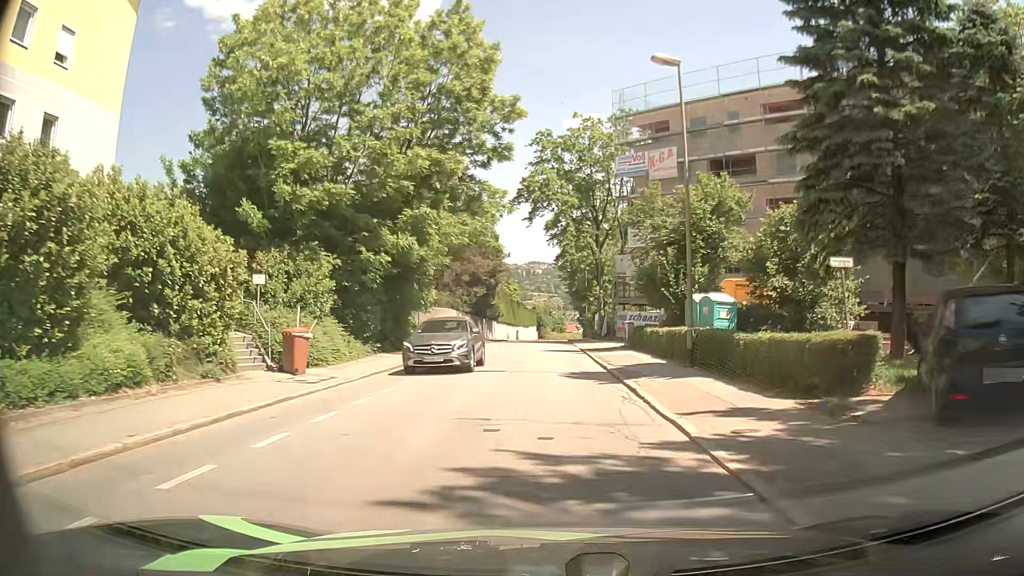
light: Day
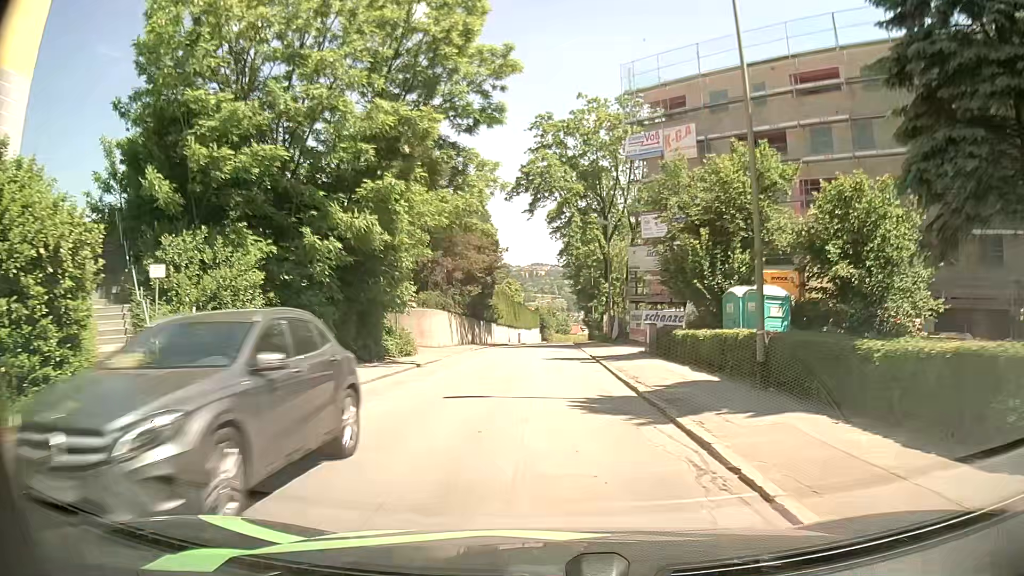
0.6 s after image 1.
(+0.1, +5.6) m; +1°
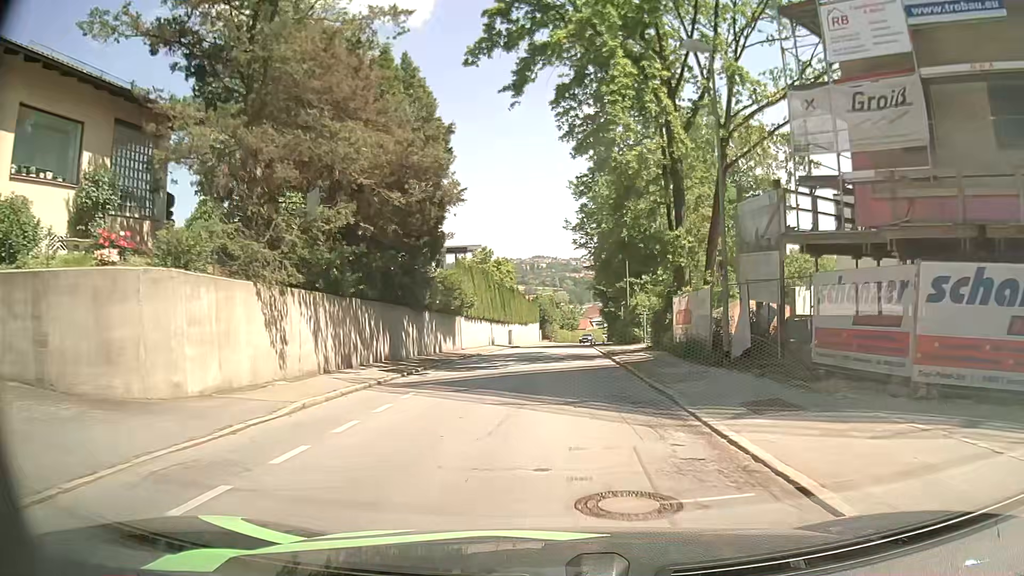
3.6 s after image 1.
(-0.8, +28.7) m; 0°
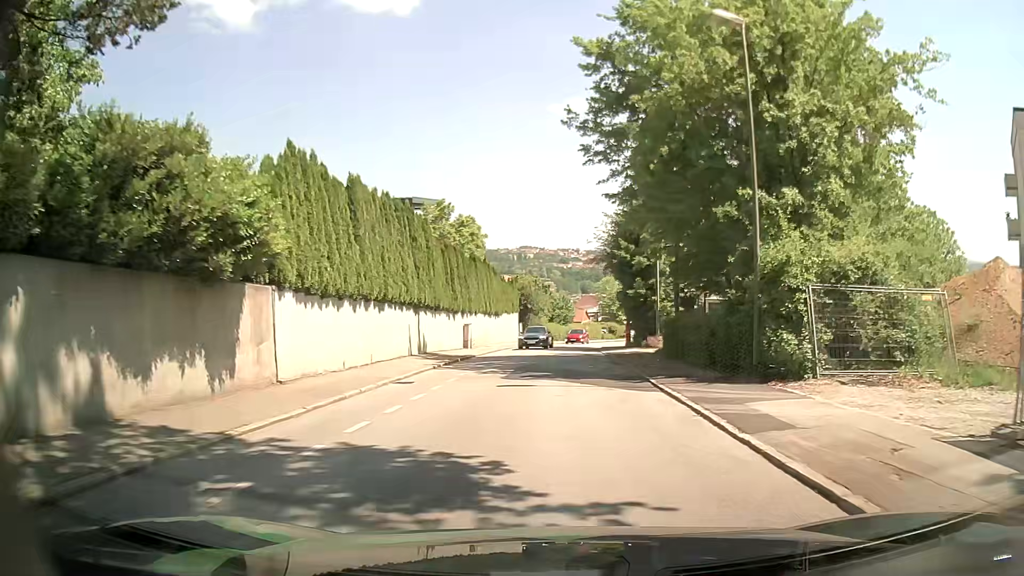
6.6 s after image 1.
(-0.3, +27.5) m; 0°
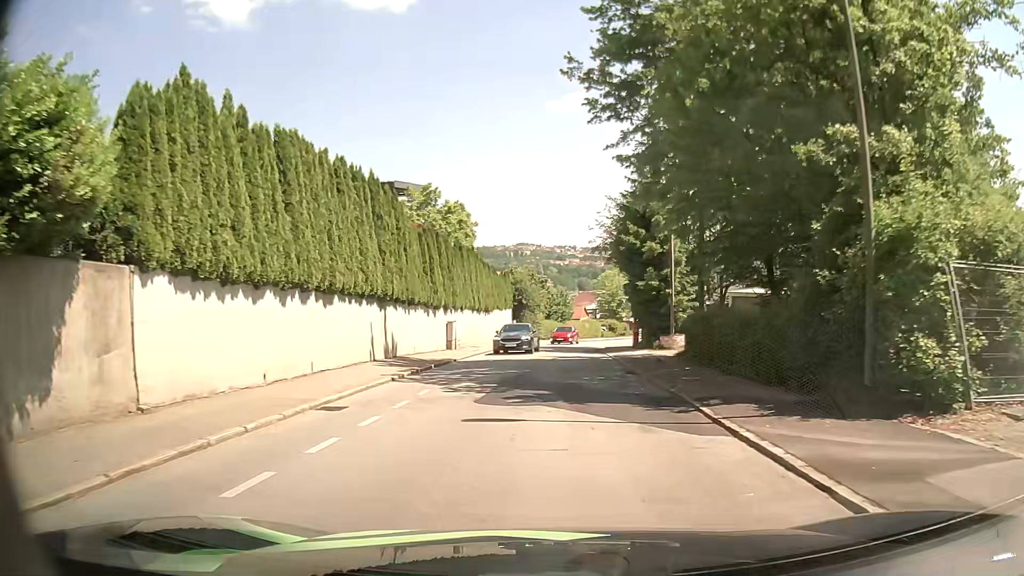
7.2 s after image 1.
(+0.1, +5.5) m; 0°
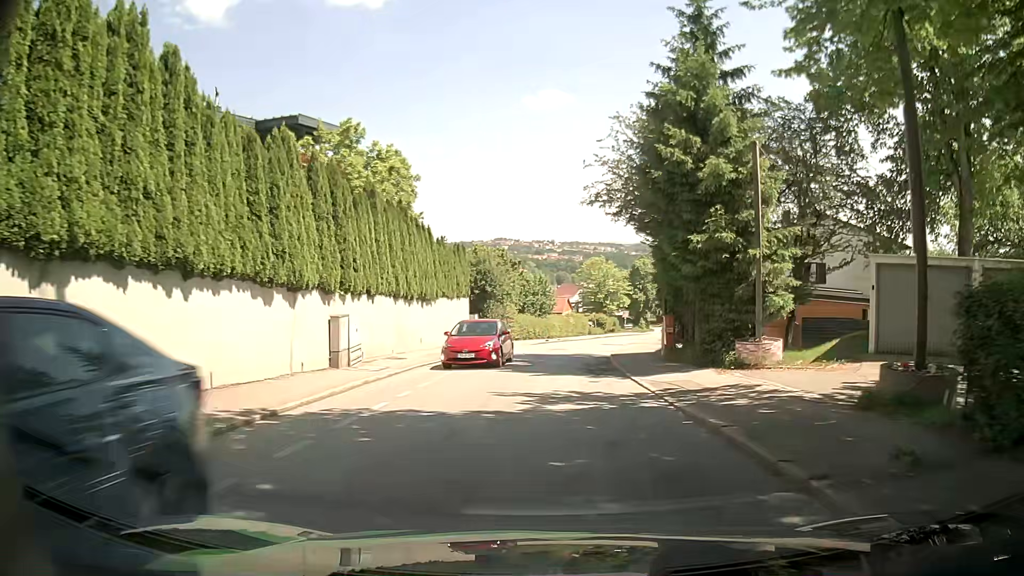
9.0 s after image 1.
(+0.4, +16.2) m; +3°
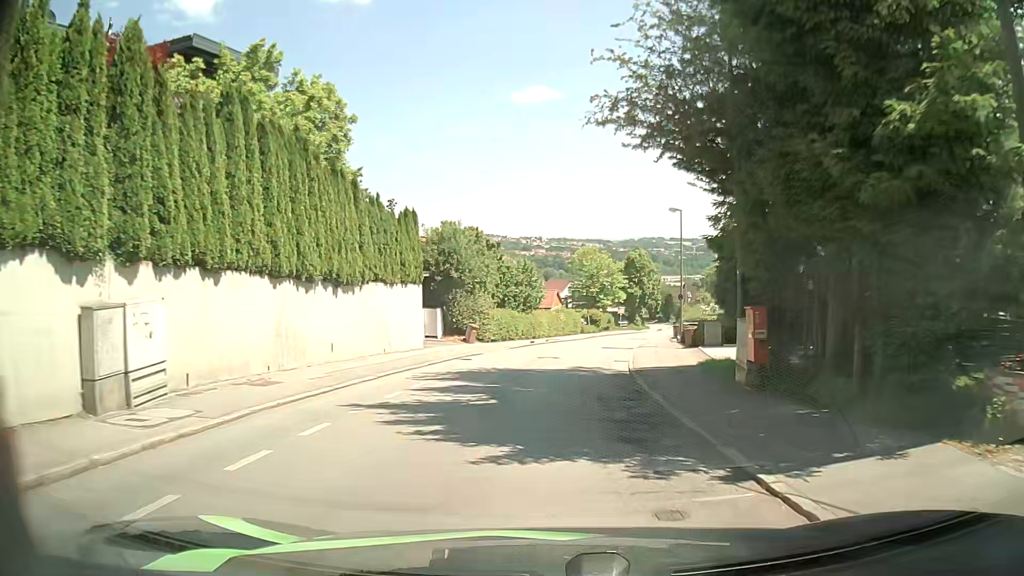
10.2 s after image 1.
(-0.1, +10.7) m; +1°
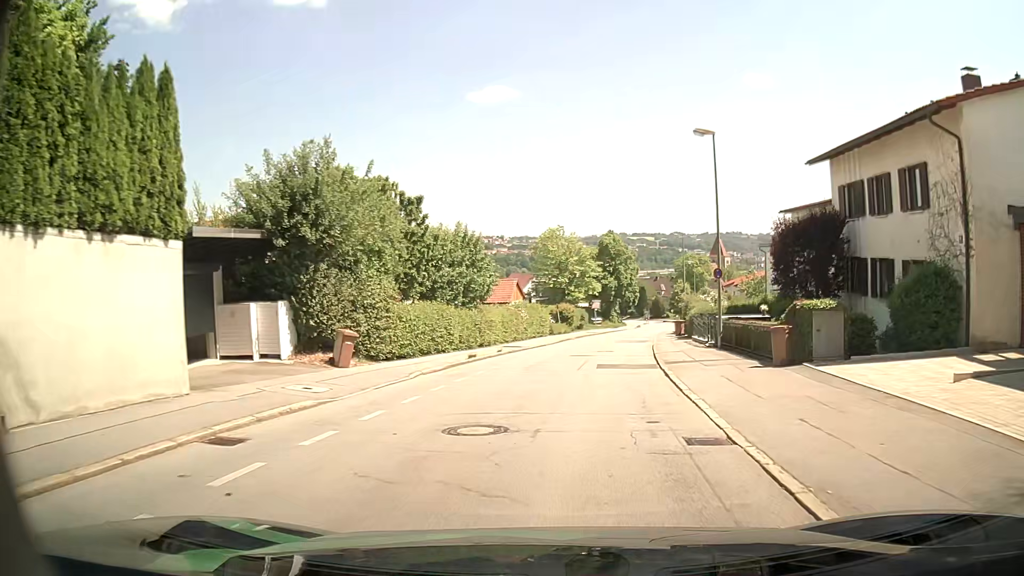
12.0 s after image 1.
(+0.1, +16.4) m; +2°
(0, +10) (+1, +20) (+3, +30) (+4, +40) (+6, +50) (+8, +59) (+11, +69) (+13, +79) (+16, +88) (+18, +98) m
